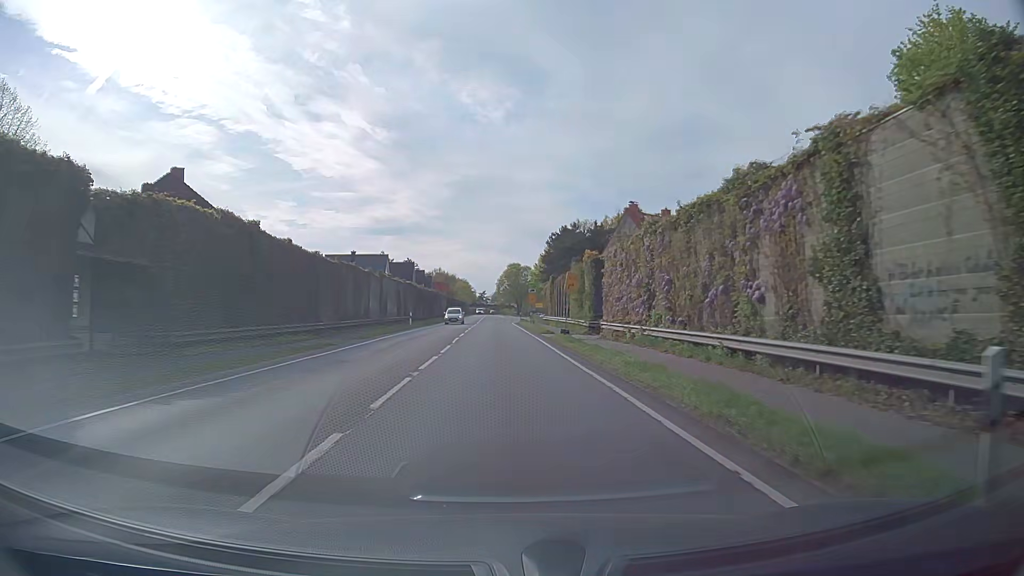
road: primary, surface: asphalt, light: Day
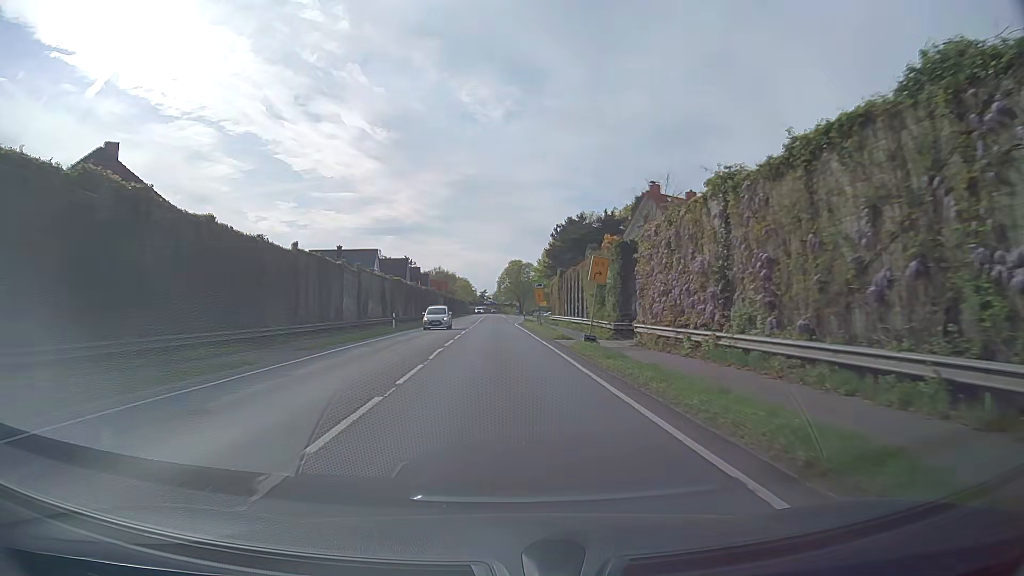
(0.0, +8.8) m; 0°
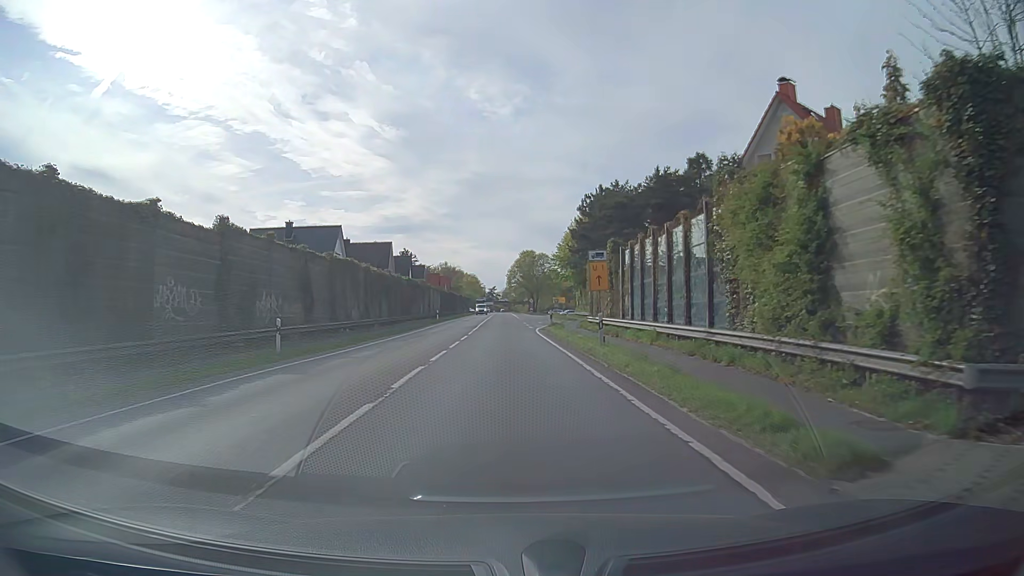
(-0.2, +24.7) m; -1°
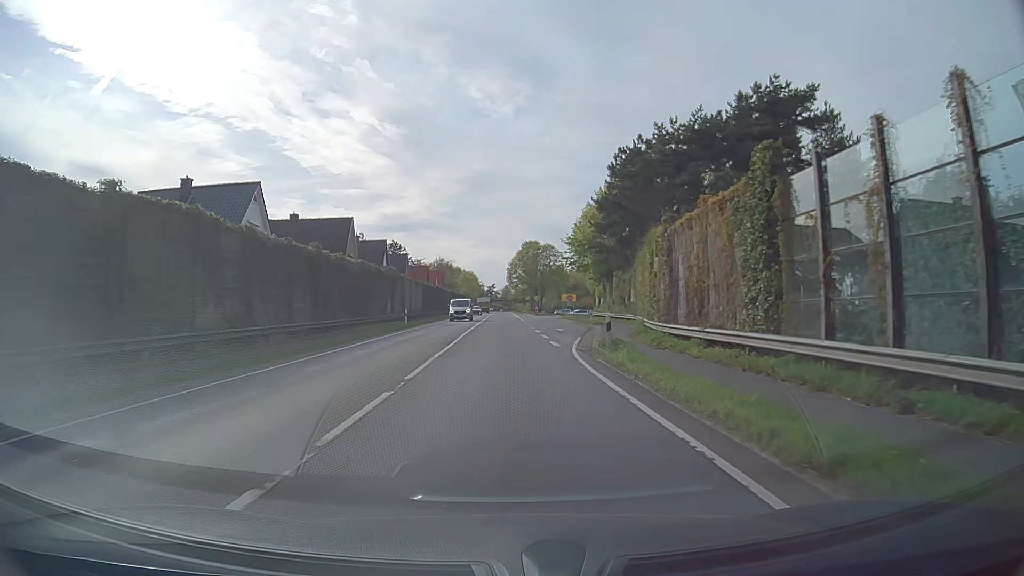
(0.0, +22.2) m; 0°
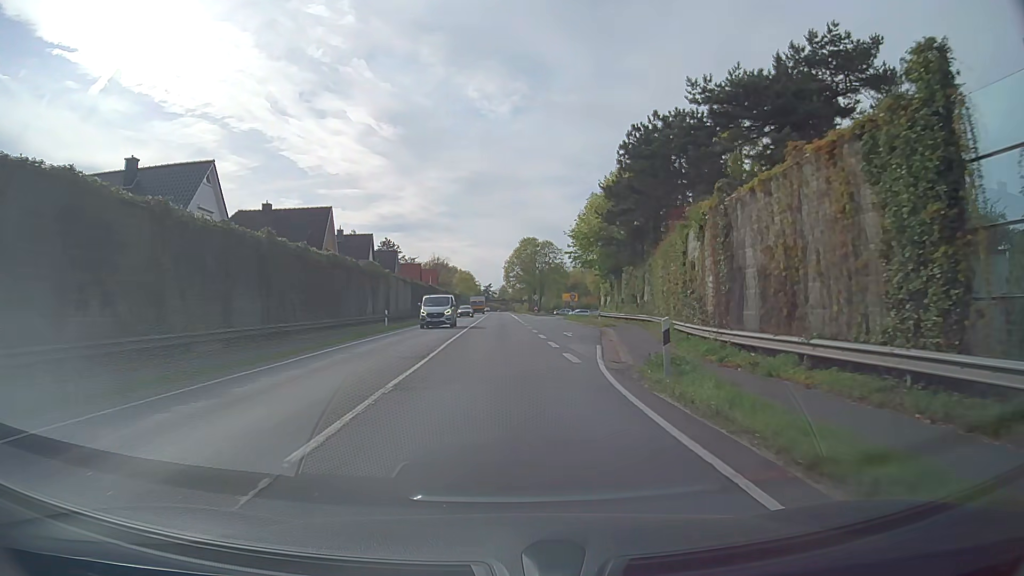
(0.0, +6.9) m; 0°
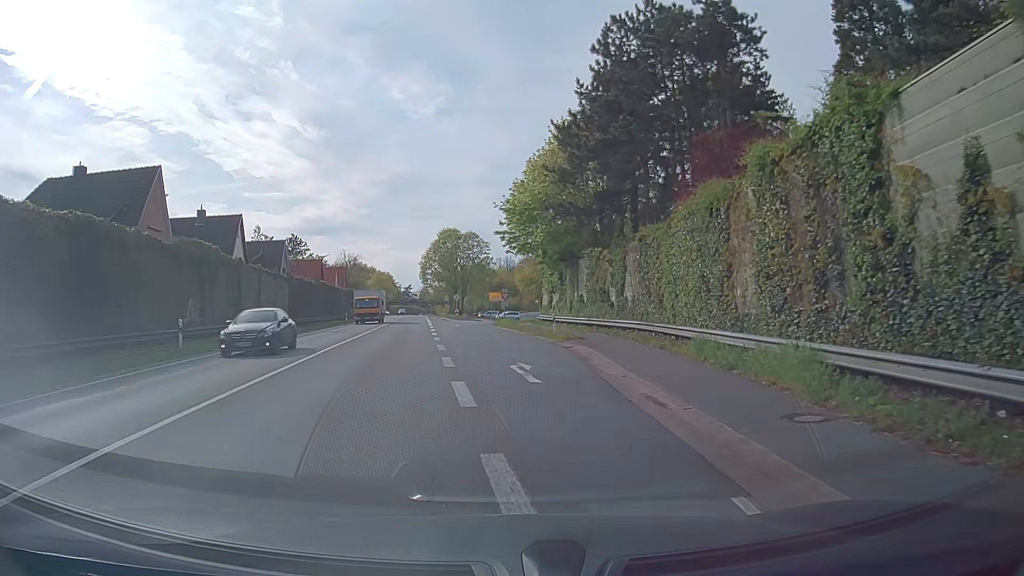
(+0.8, +18.9) m; +6°
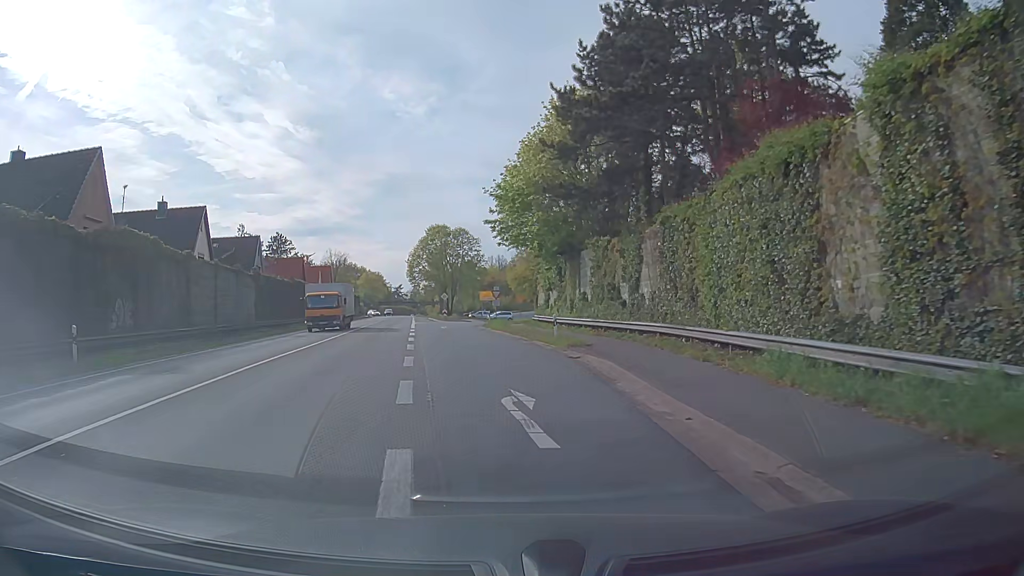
(+0.1, +5.8) m; +2°
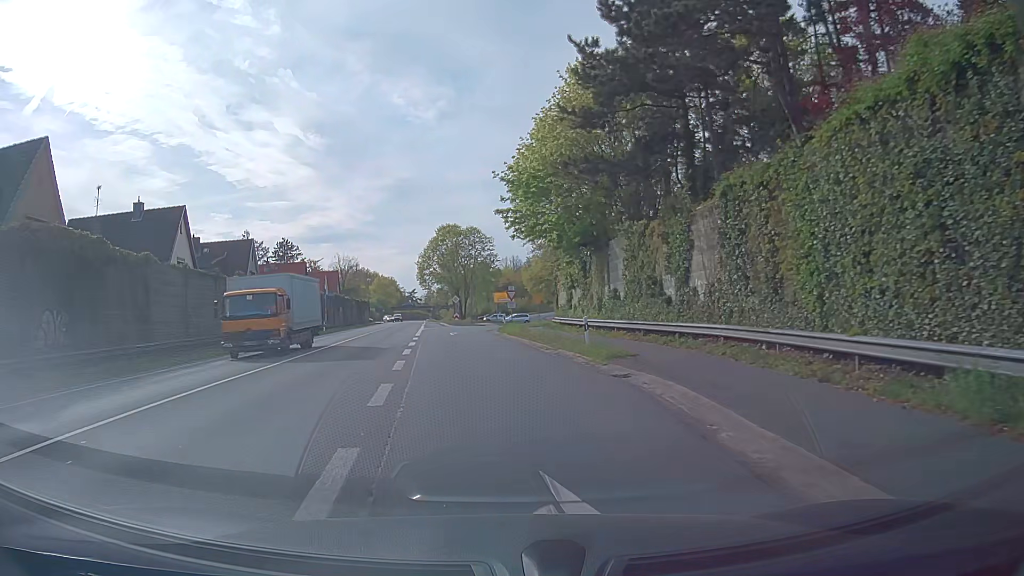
(0.0, +5.7) m; +3°
